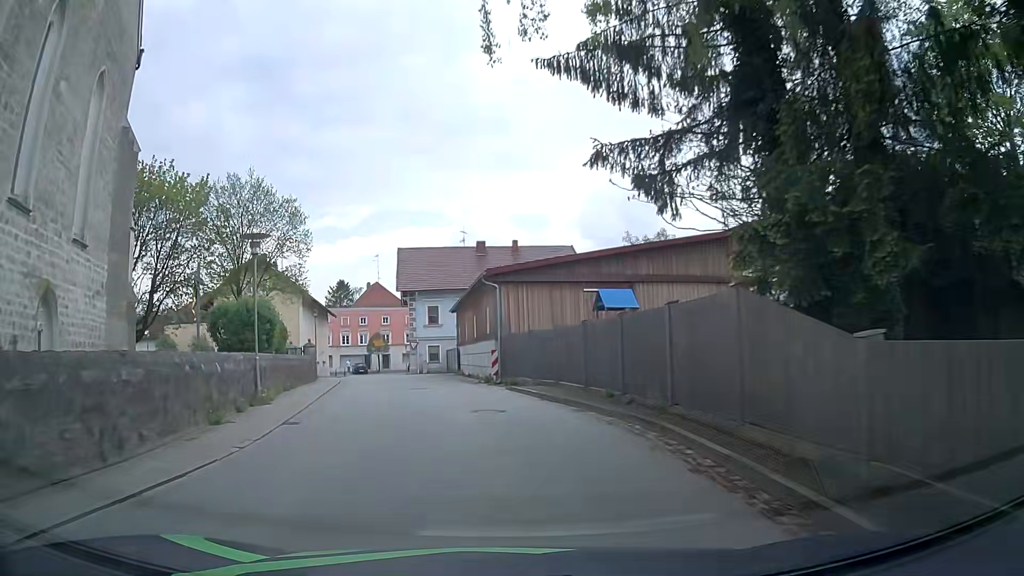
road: secondary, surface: asphalt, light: Day
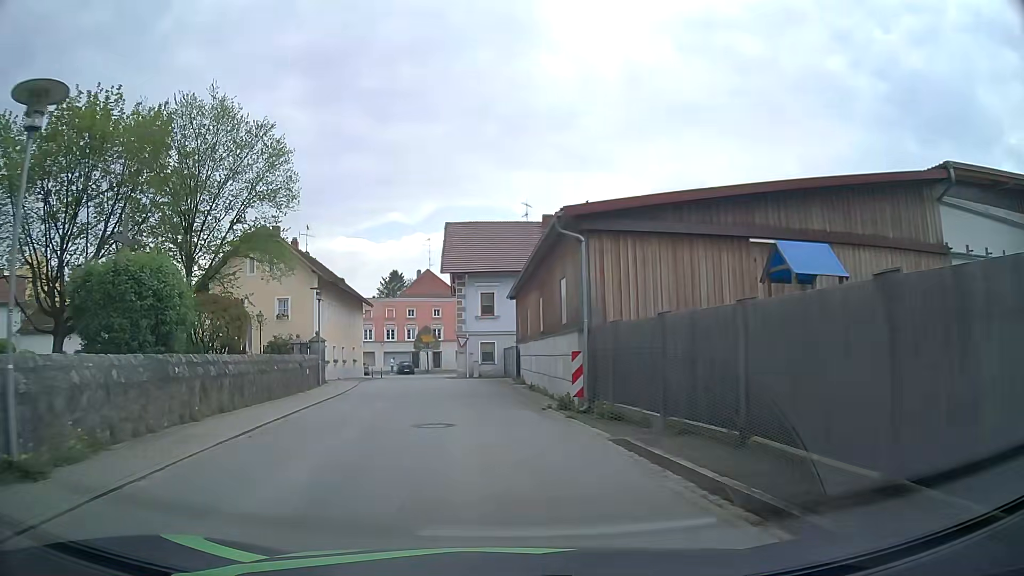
(-0.5, +11.7) m; -6°
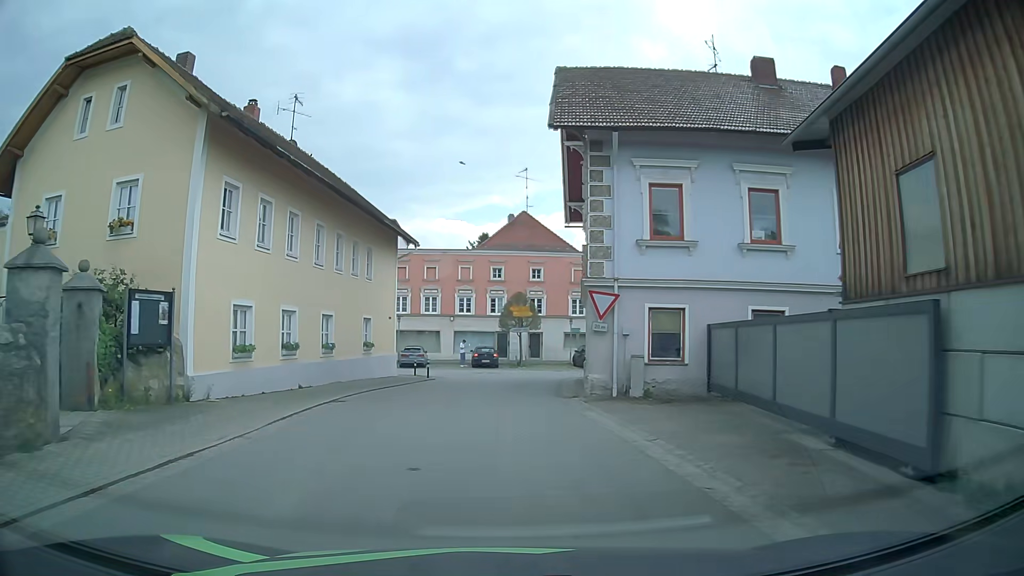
(-2.5, +27.0) m; -8°
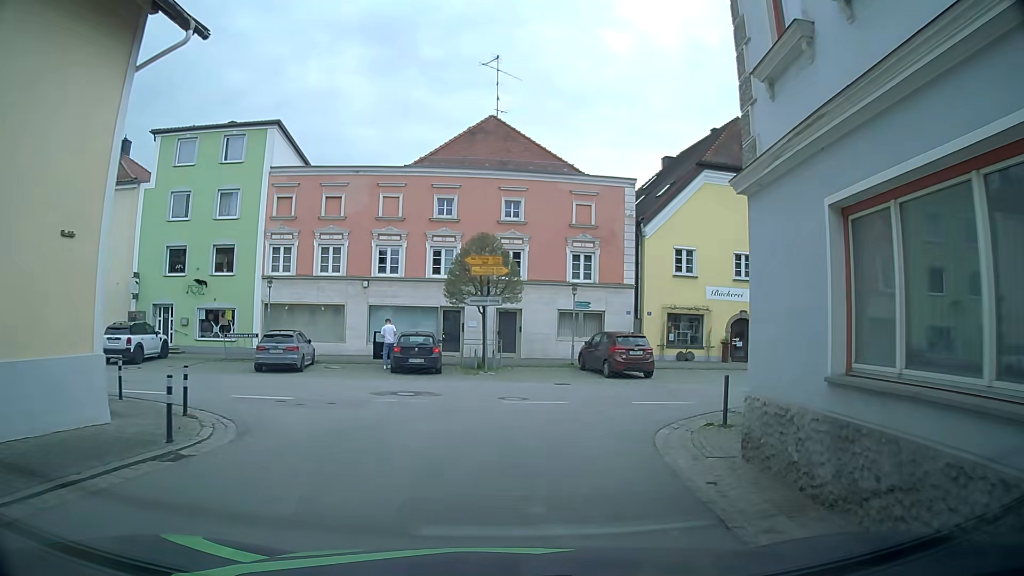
(+0.1, +21.7) m; +5°
